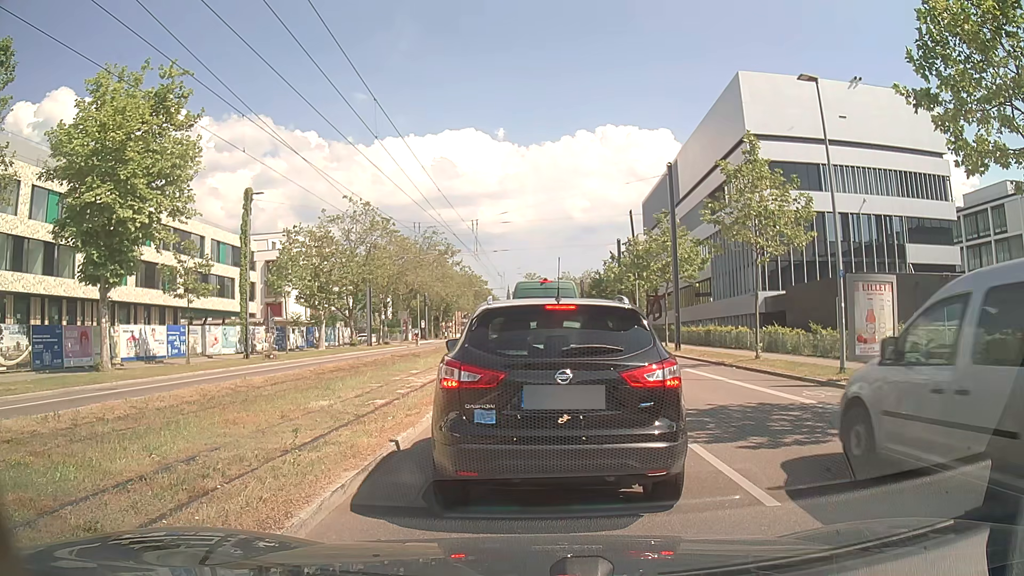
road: secondary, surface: asphalt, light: Day
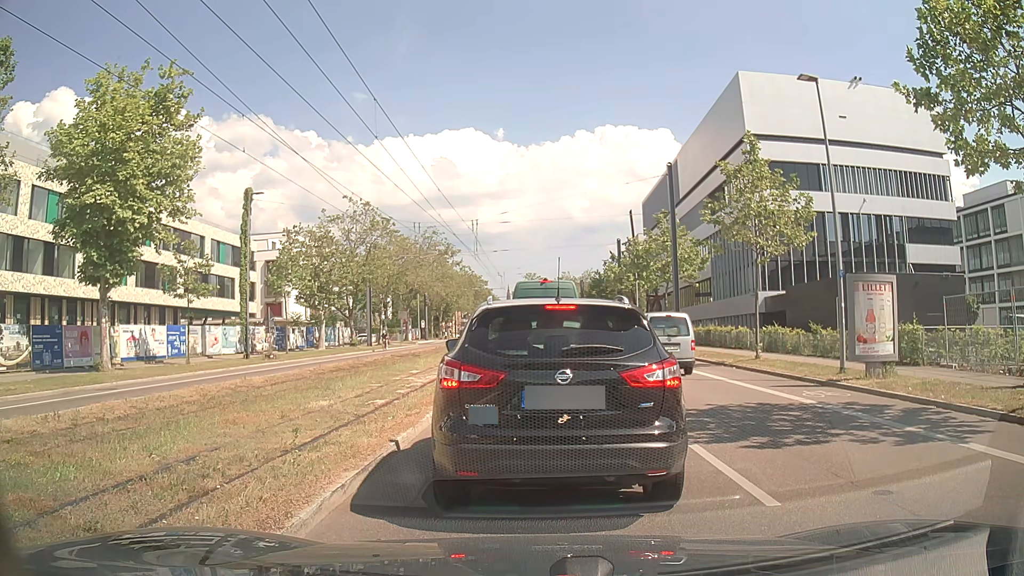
(0.0, 0.0) m; 0°
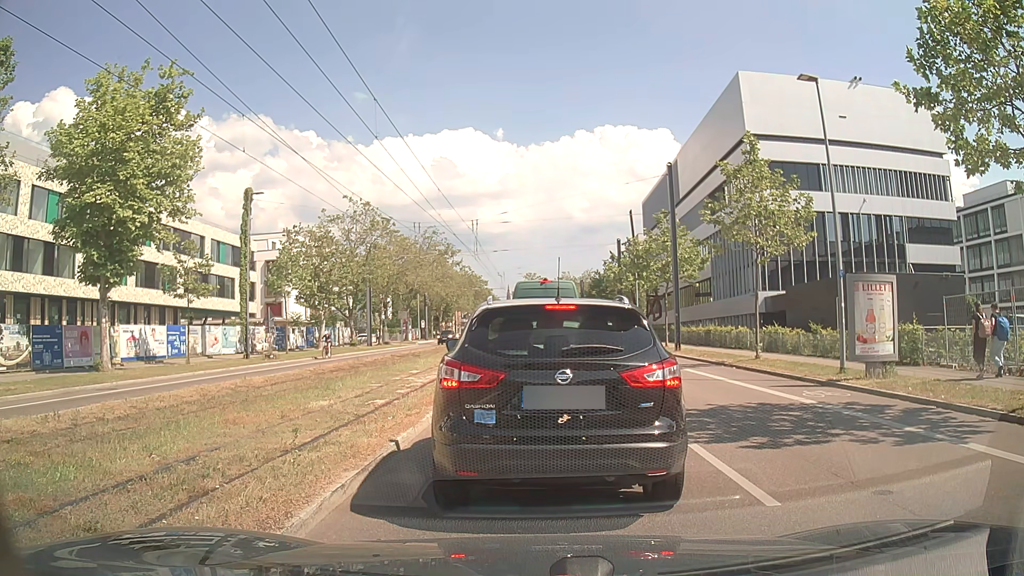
(0.0, 0.0) m; 0°
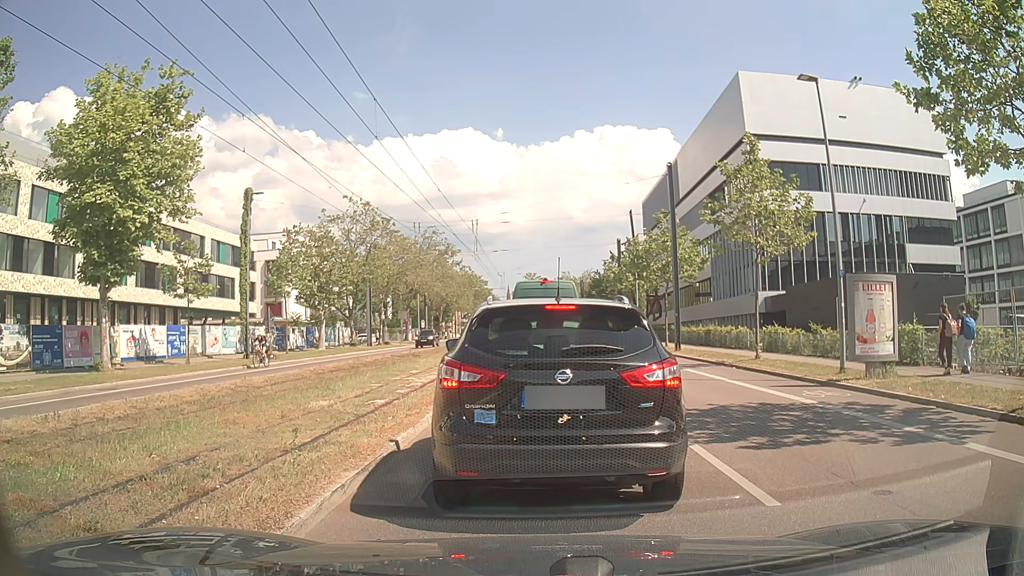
(0.0, 0.0) m; 0°
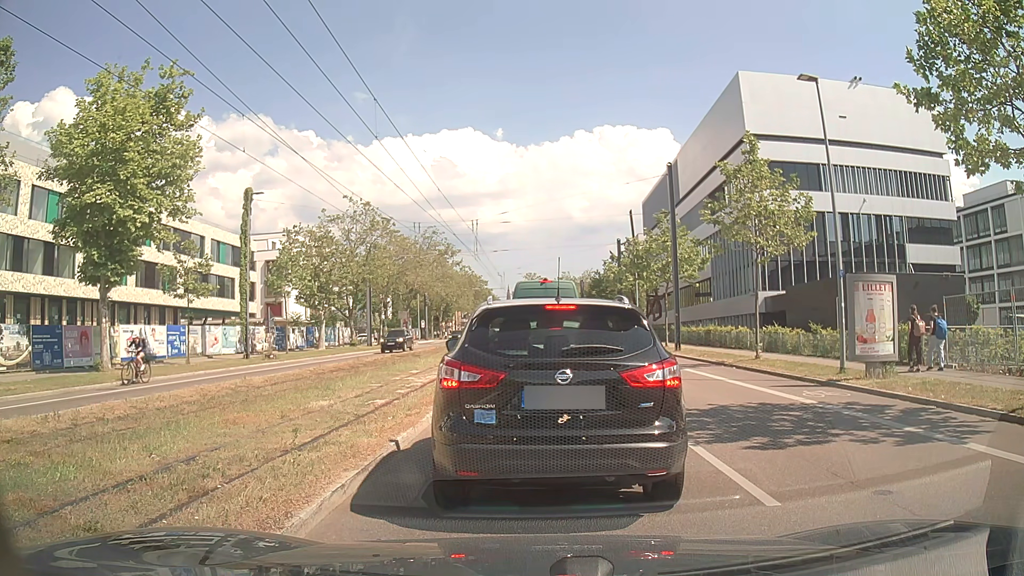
(0.0, 0.0) m; 0°
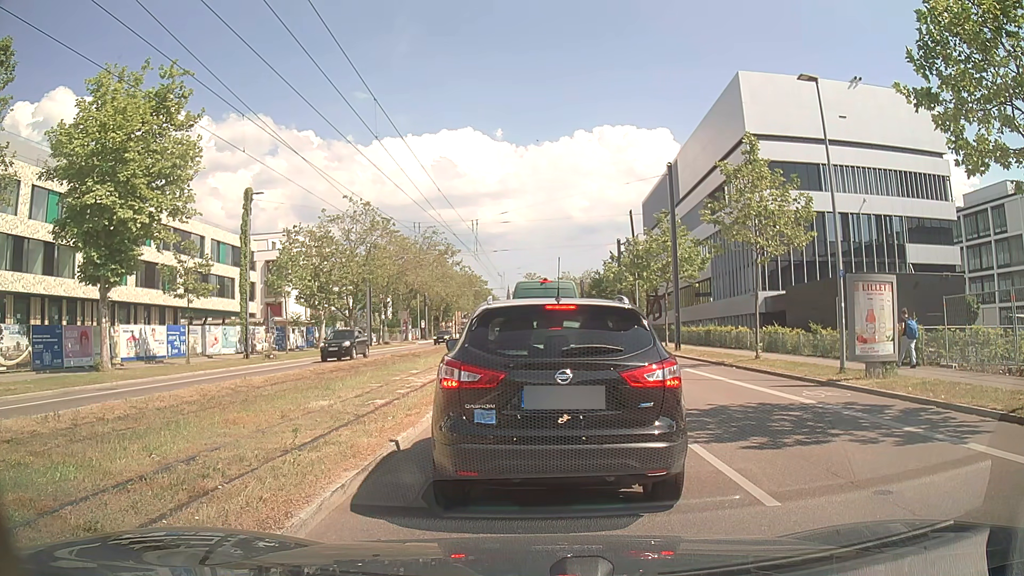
(0.0, 0.0) m; 0°
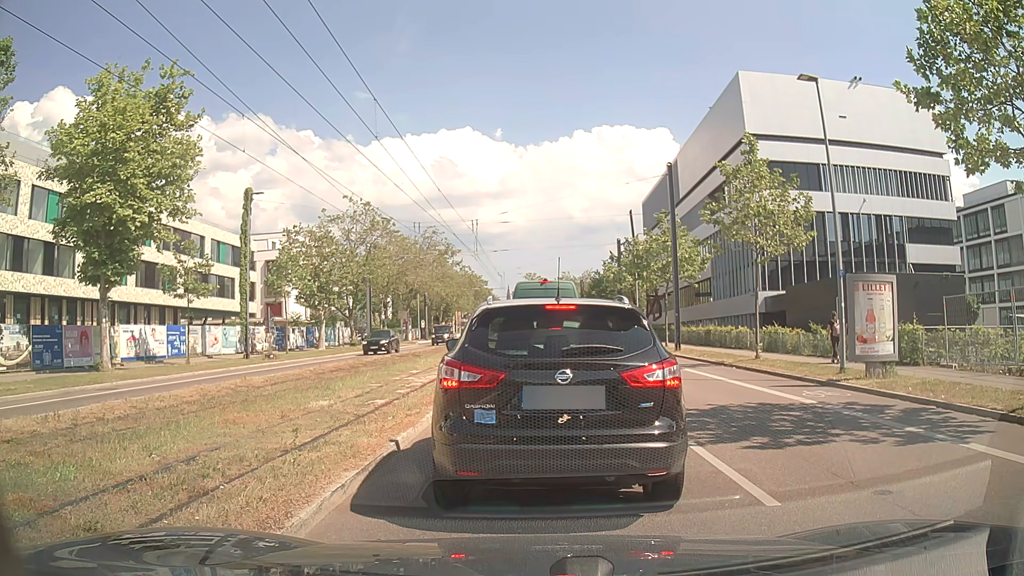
(0.0, 0.0) m; 0°
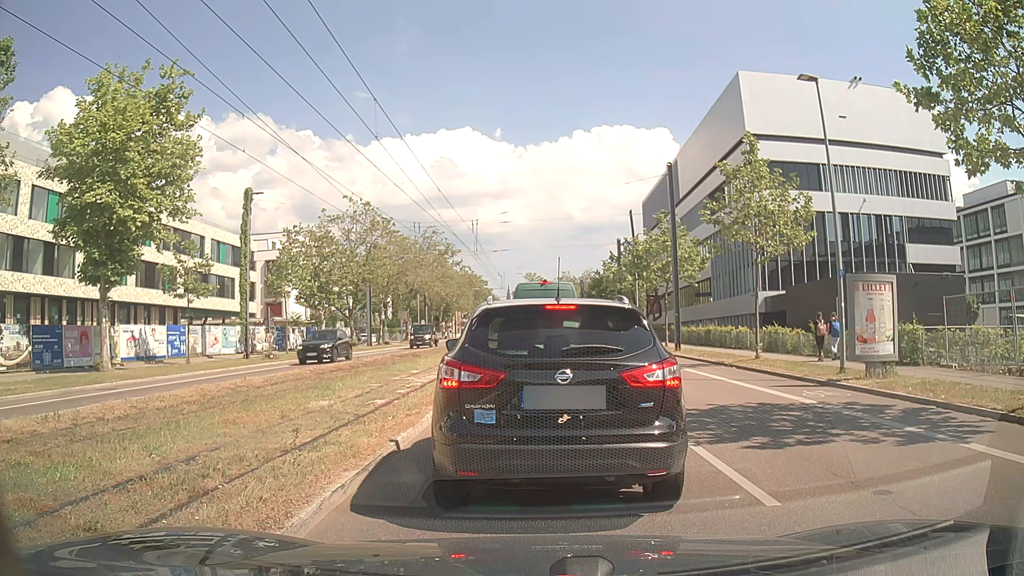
(0.0, 0.0) m; 0°
